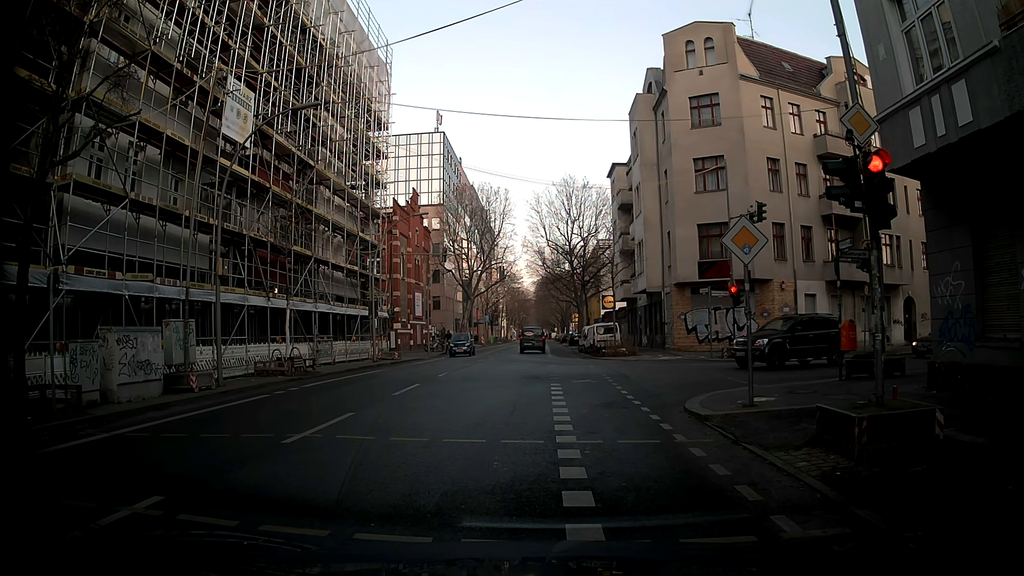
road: tertiary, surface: asphalt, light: Day
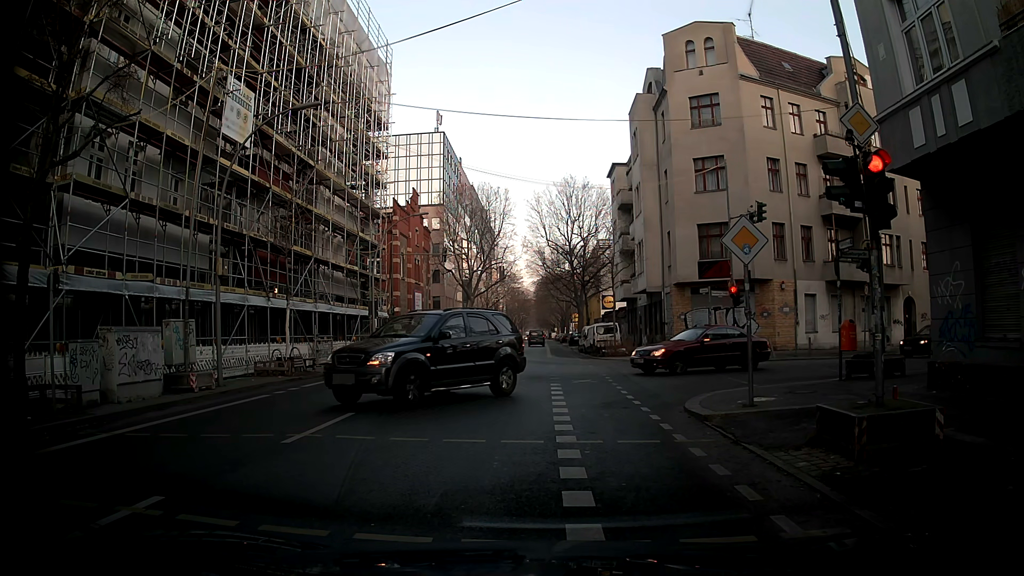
(0.0, 0.0) m; 0°
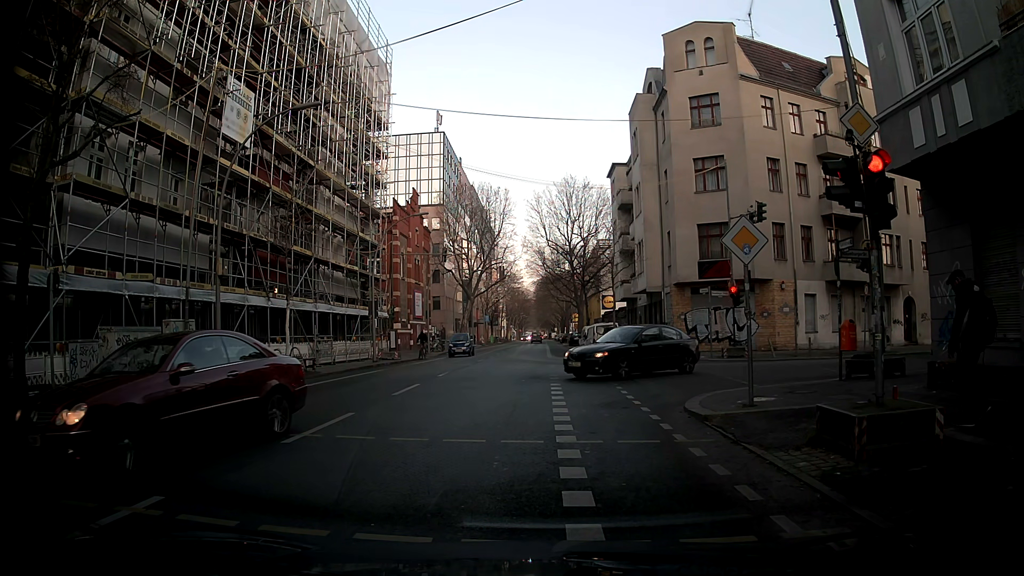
(0.0, 0.0) m; 0°
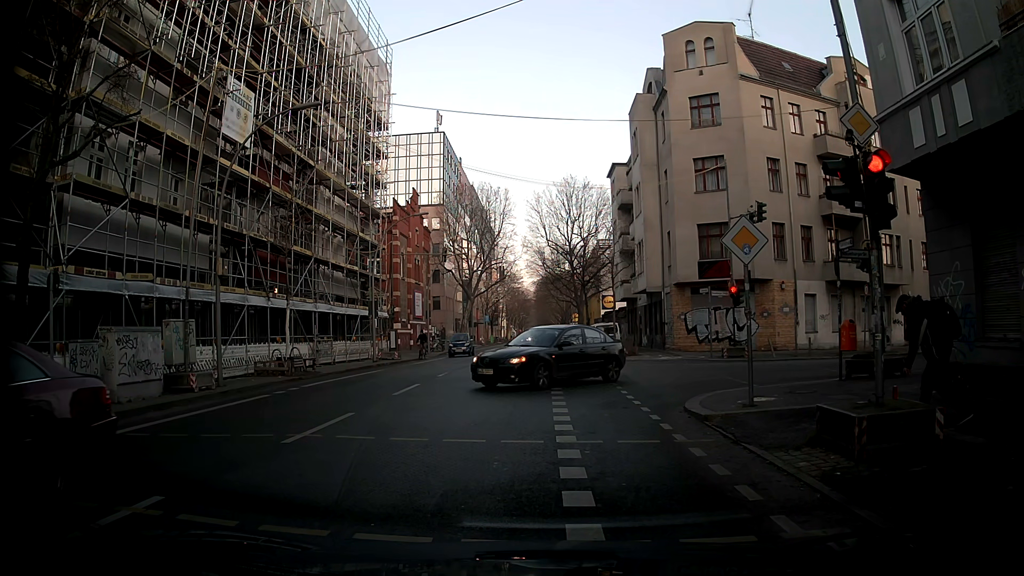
(0.0, 0.0) m; 0°
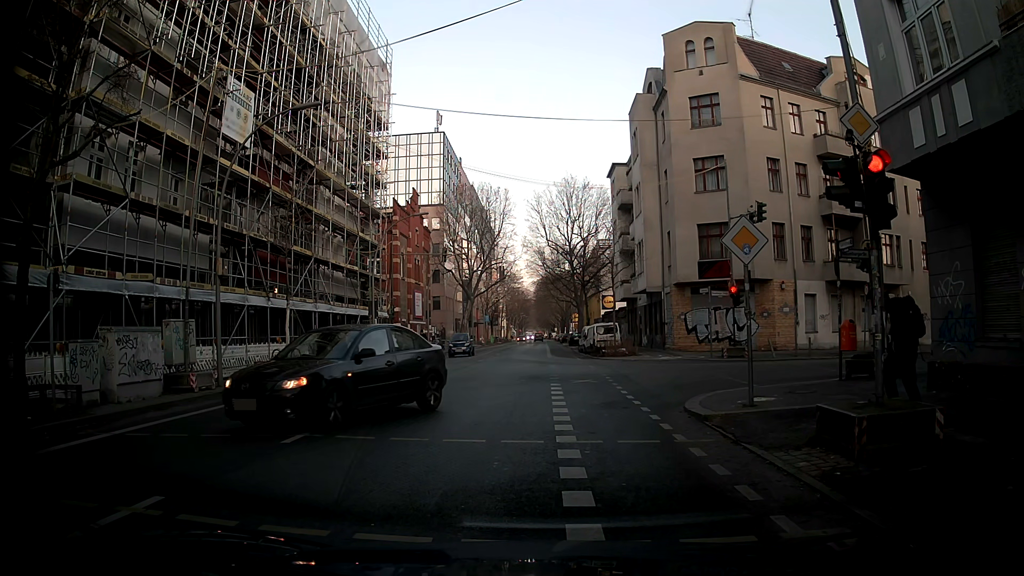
(0.0, 0.0) m; 0°
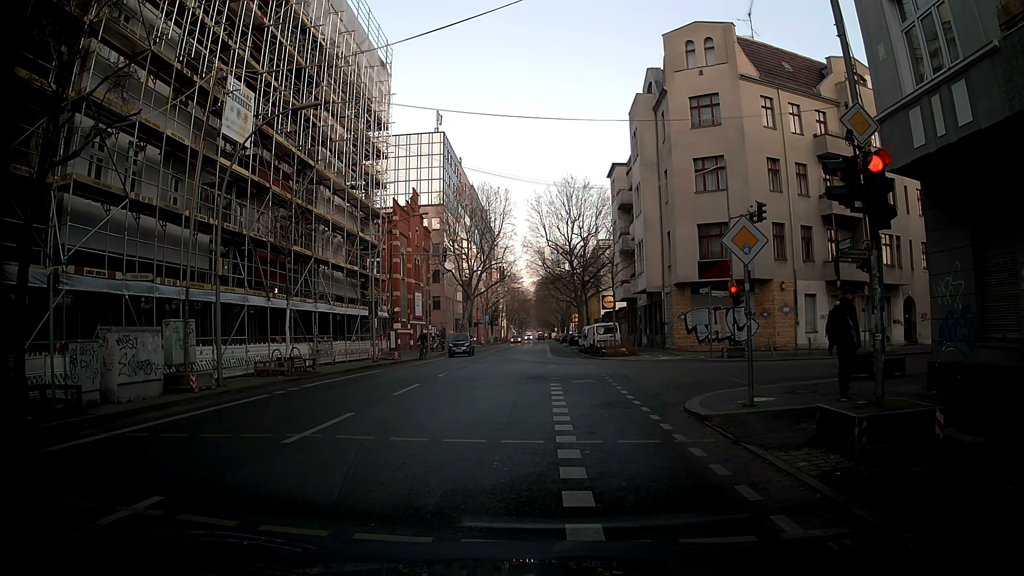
(0.0, 0.0) m; 0°
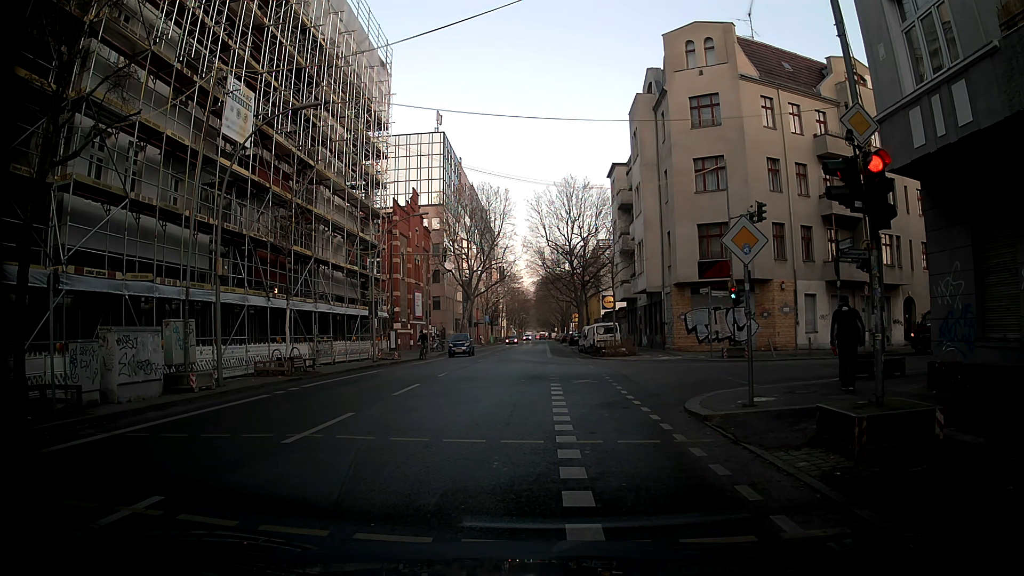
(0.0, 0.0) m; 0°
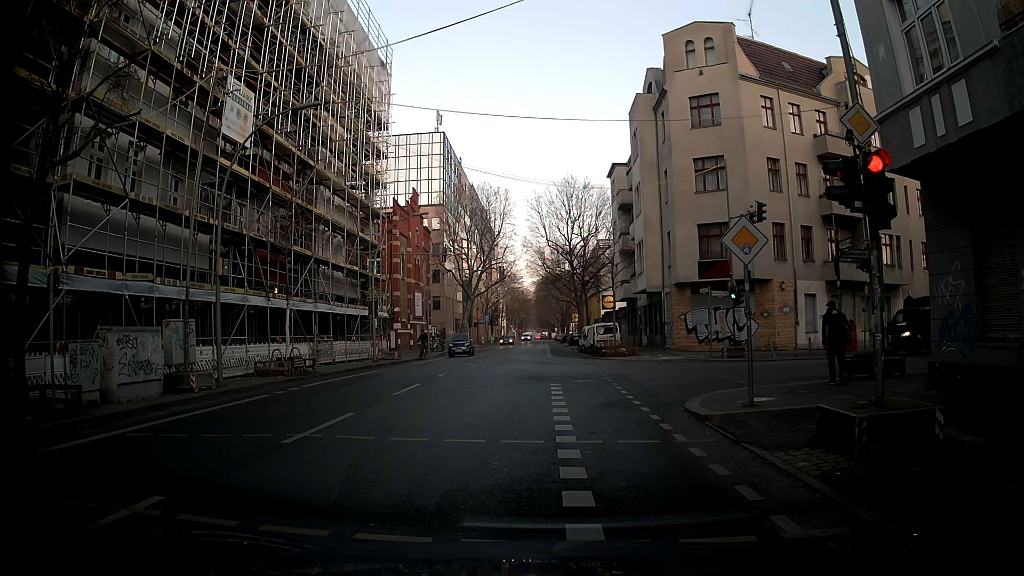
(0.0, 0.0) m; 0°
